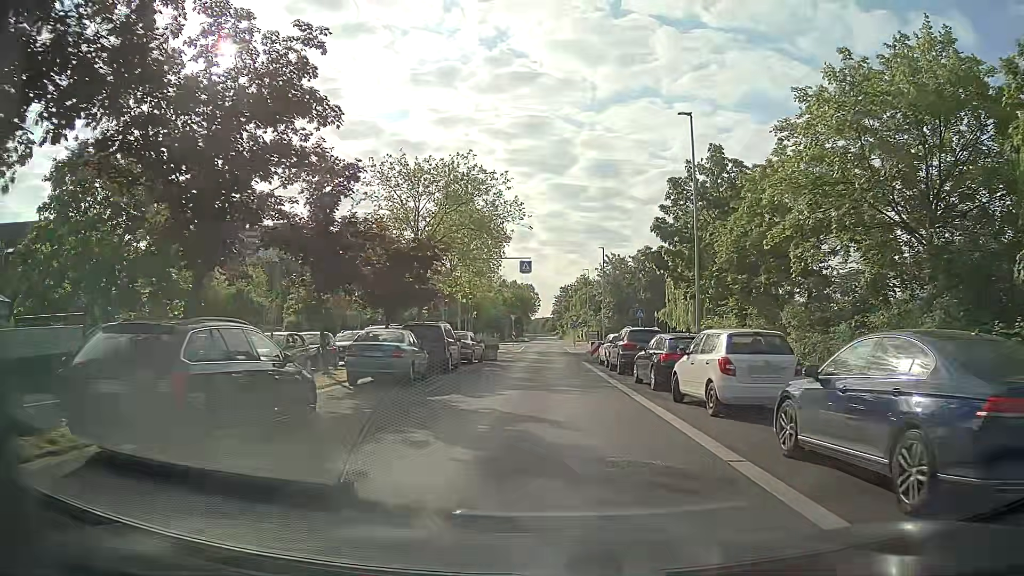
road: unclassified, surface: asphalt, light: Day
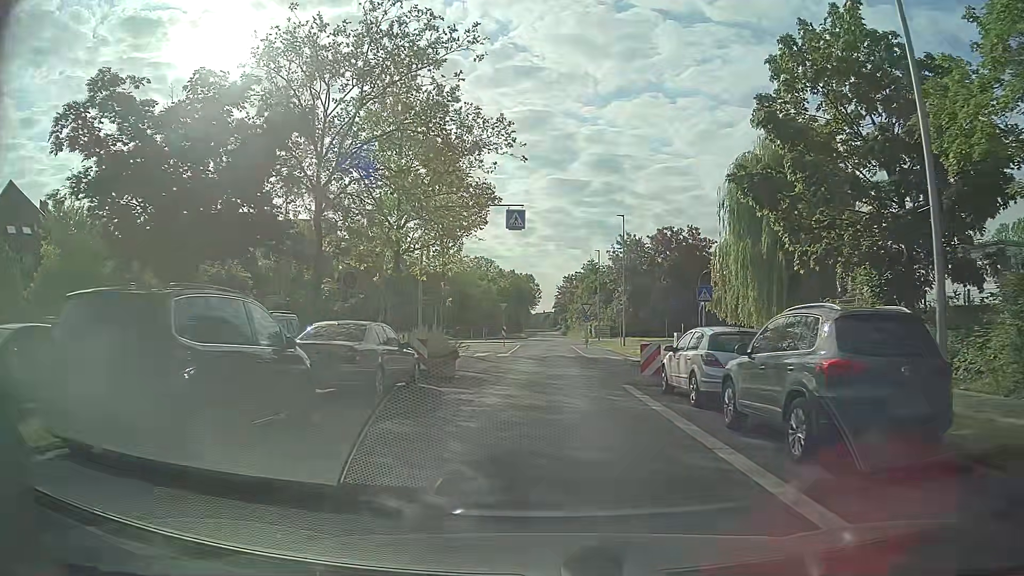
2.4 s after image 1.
(-0.2, +16.9) m; -1°
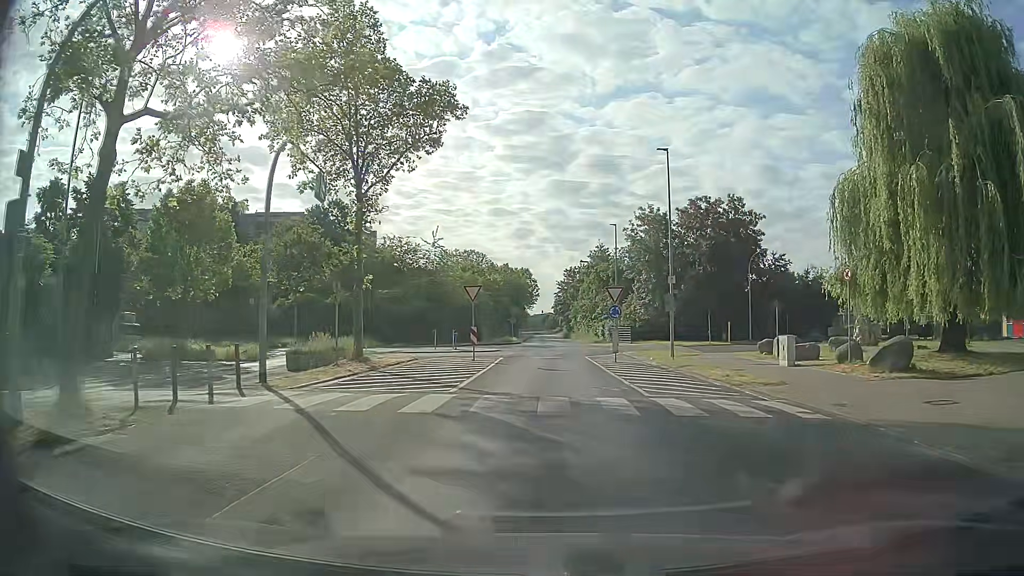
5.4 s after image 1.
(+0.1, +20.2) m; 0°
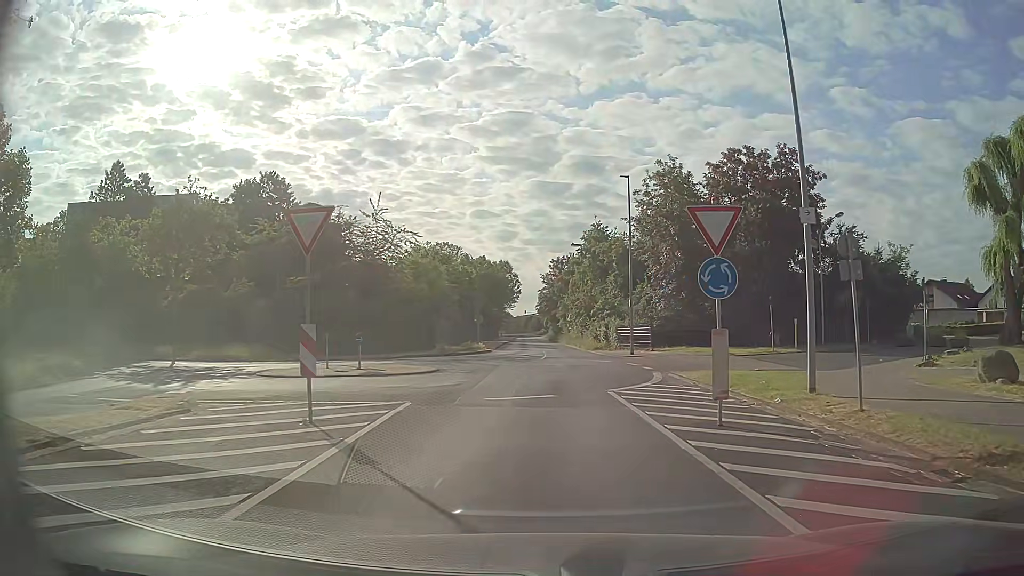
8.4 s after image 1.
(+0.4, +18.8) m; +3°
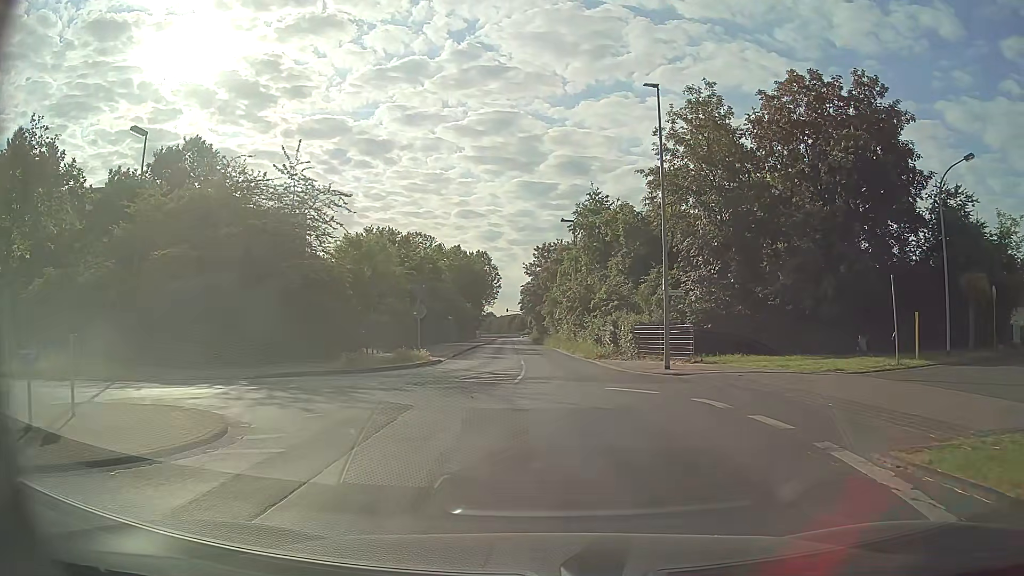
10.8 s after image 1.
(-0.1, +15.3) m; 0°
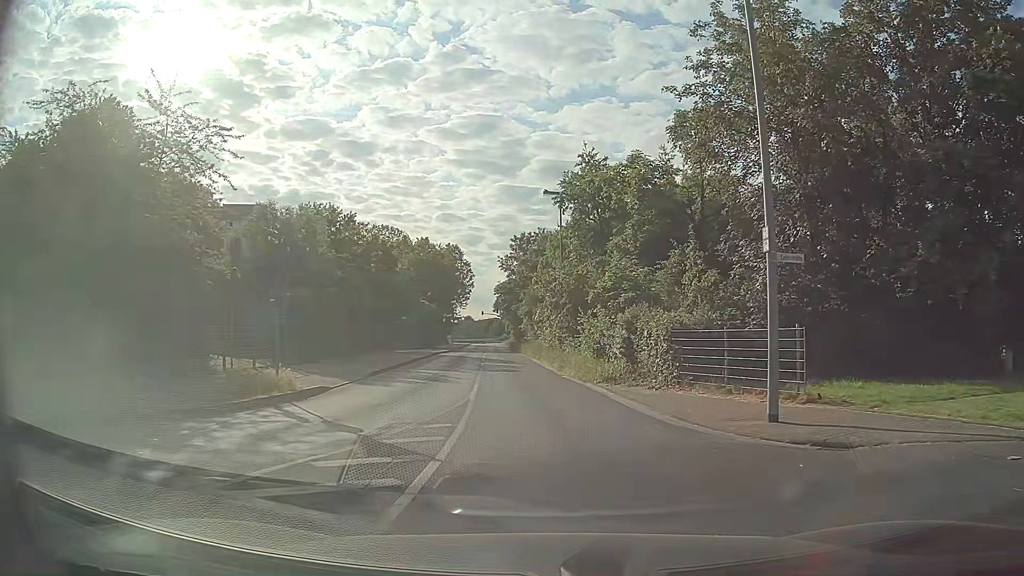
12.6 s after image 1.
(+0.3, +12.8) m; +2°
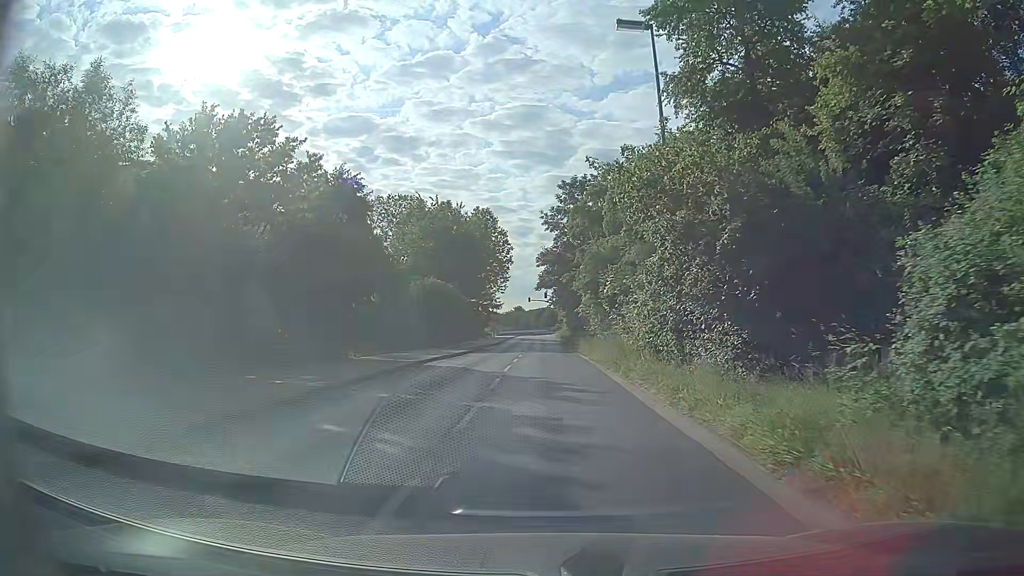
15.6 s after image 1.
(-0.8, +22.7) m; -4°
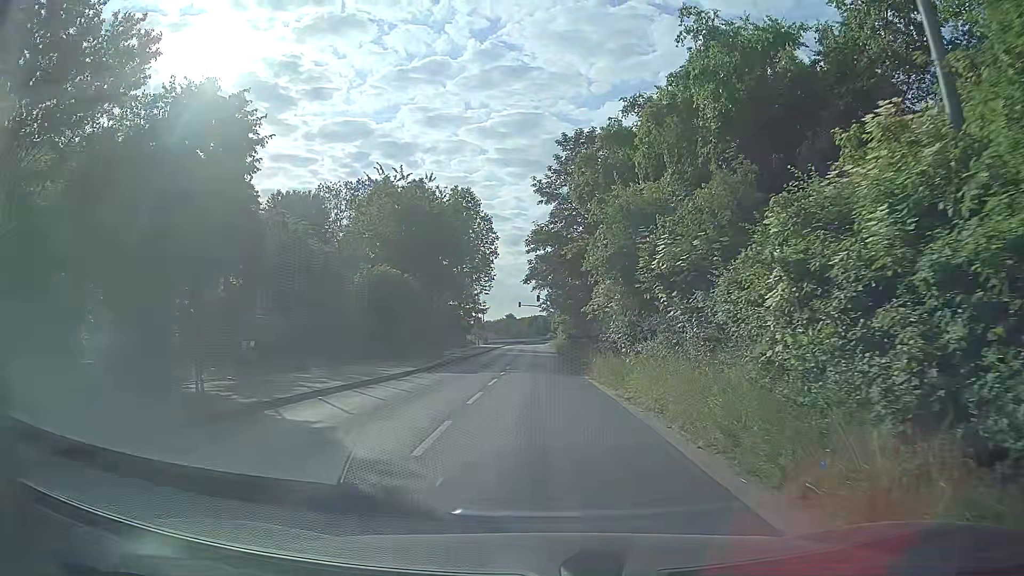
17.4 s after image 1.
(0.0, +13.7) m; +1°
(0, +10) (0, +20) (0, +30) (-1, +40) (-1, +50) (-1, +60) (-1, +70) (-1, +80) (-1, +90) (-2, +100) m
